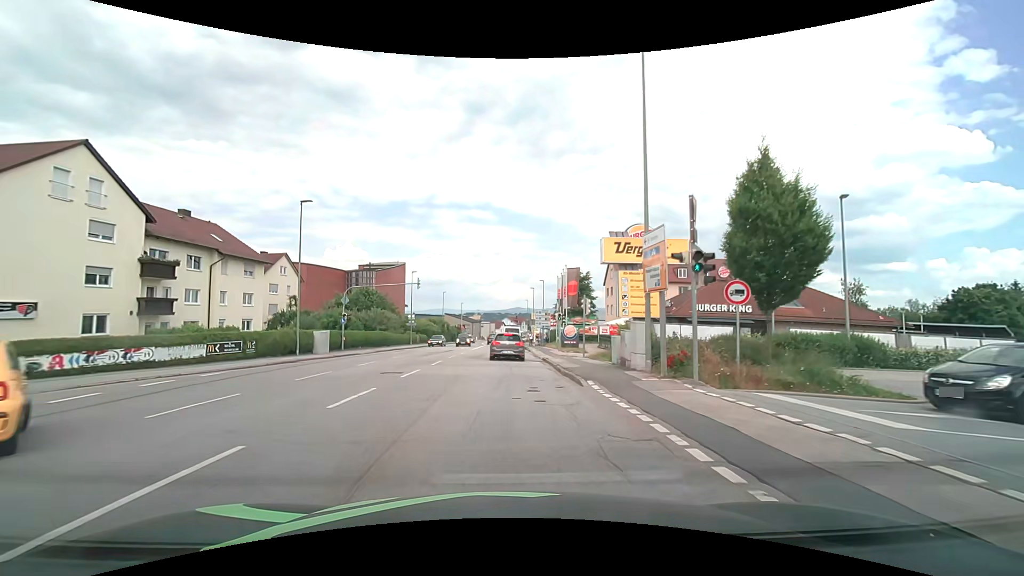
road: tertiary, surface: asphalt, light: Day
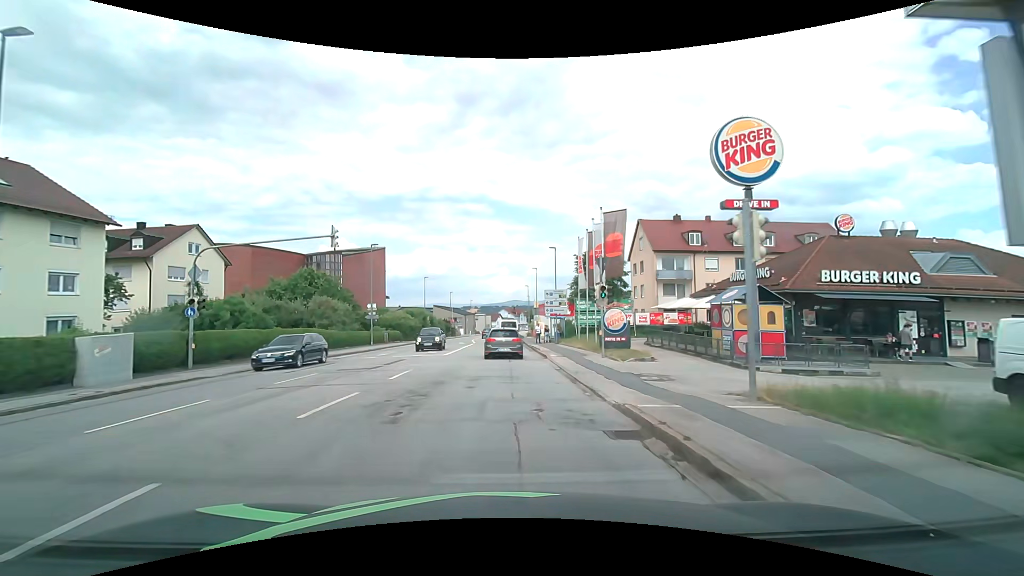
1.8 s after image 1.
(-0.1, +19.1) m; 0°
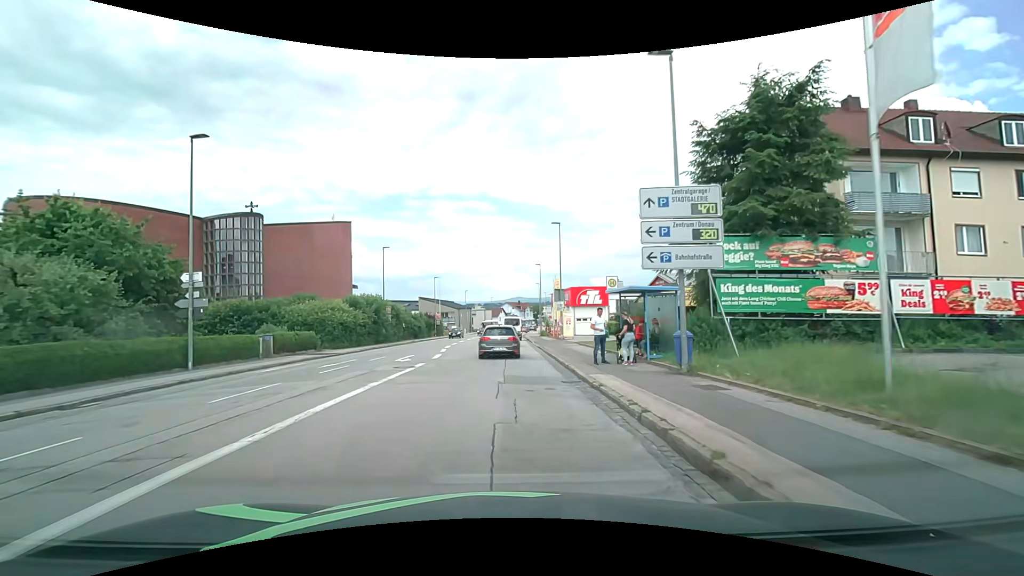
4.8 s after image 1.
(+0.1, +29.5) m; 0°
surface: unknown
(0, +10) (0, +20) (0, +30) (0, +40) (0, +50) (0, +60) (0, +70) (+1, +80) (+1, +90) (+2, +100) m
